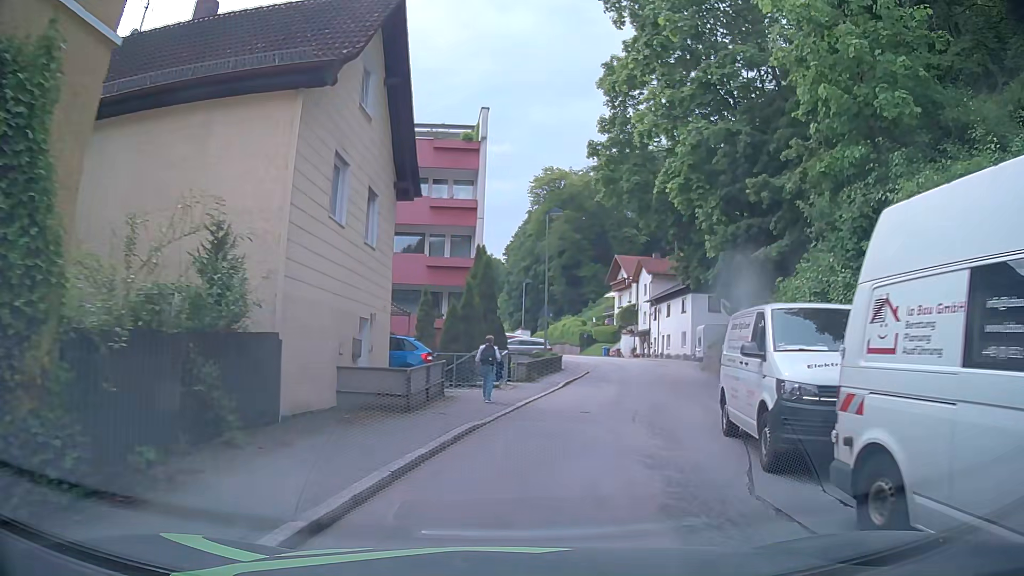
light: Day
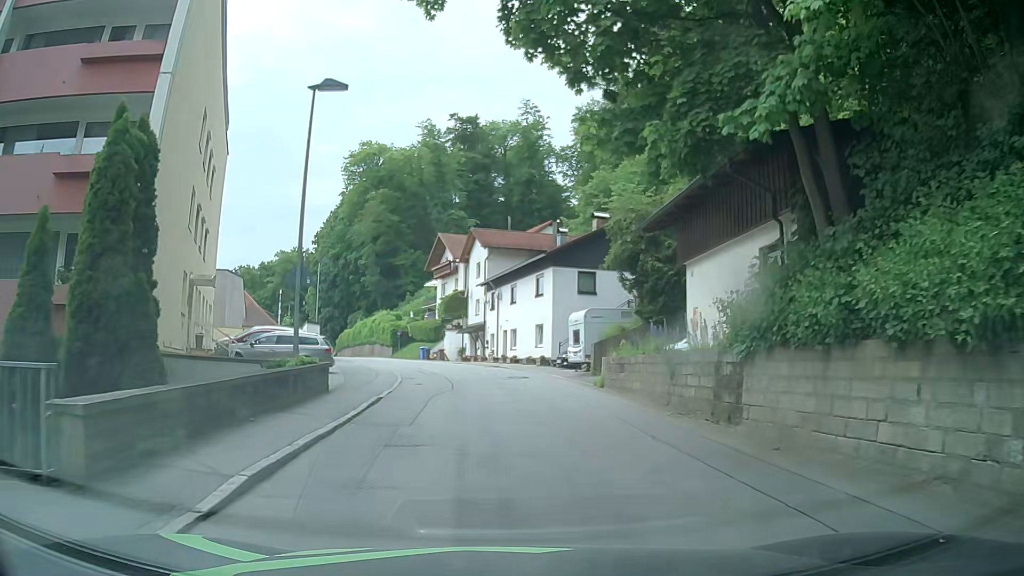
(+2.0, +17.3) m; +14°
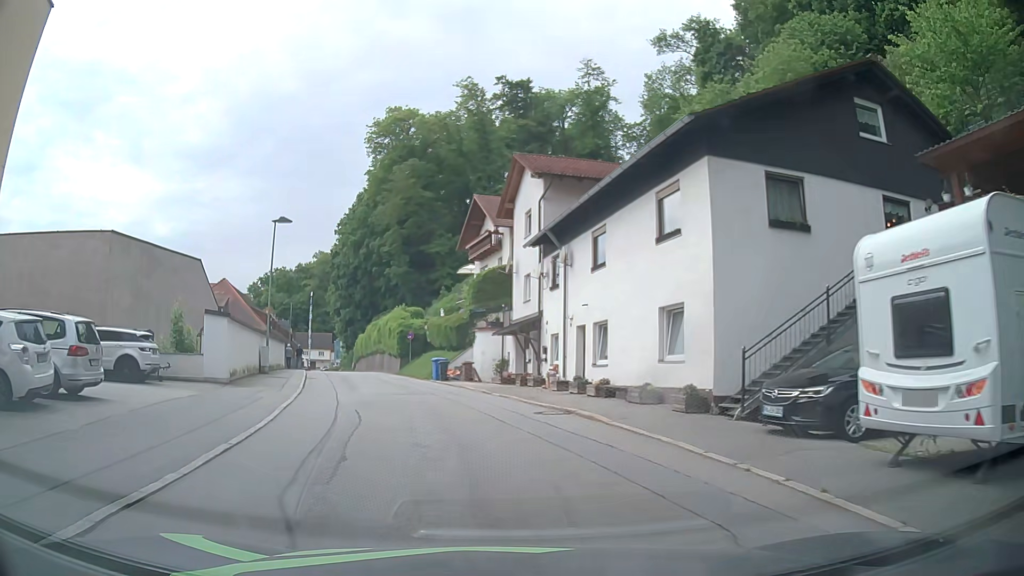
(-0.6, +21.9) m; -4°
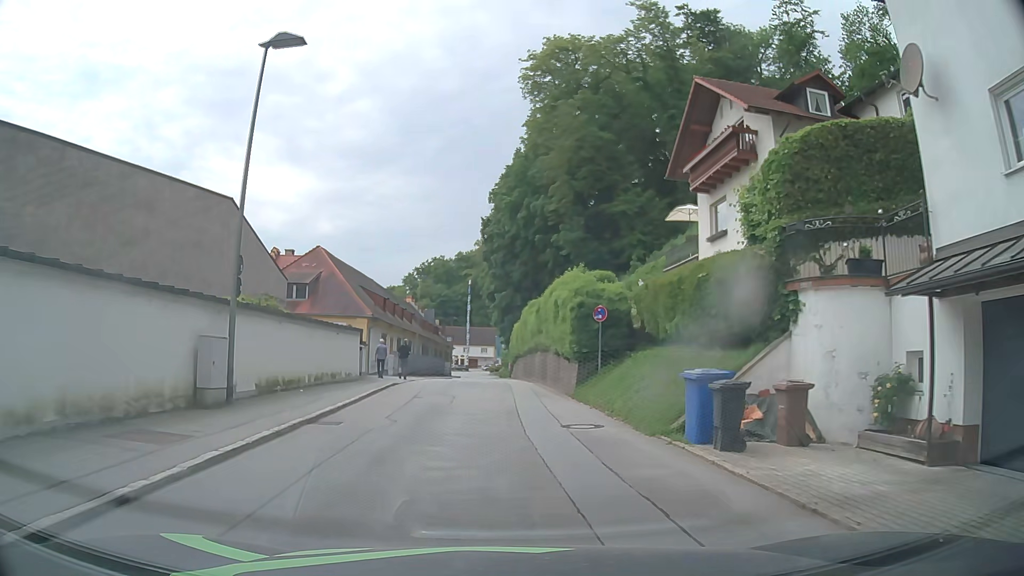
(-3.4, +21.8) m; -15°
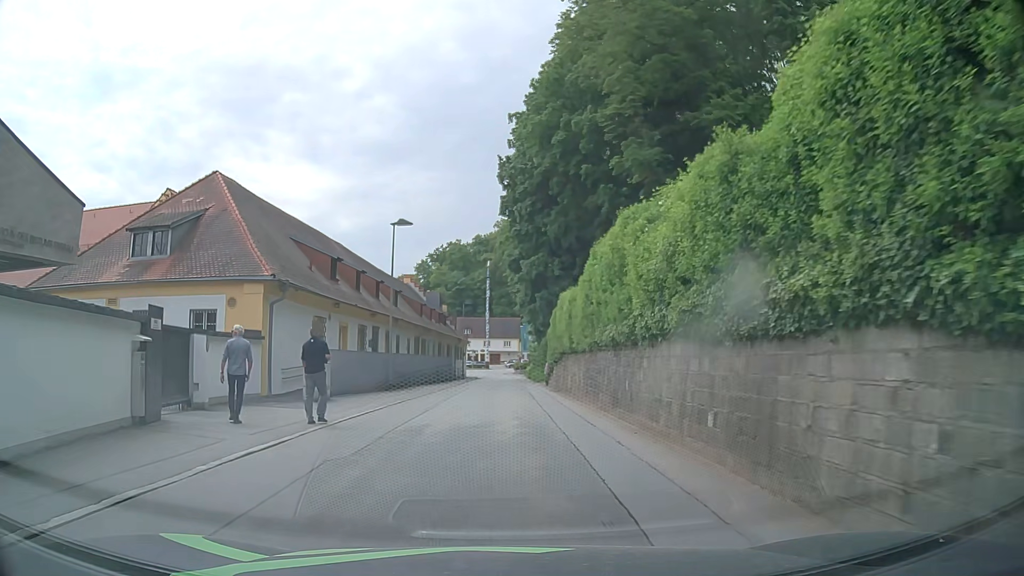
(-0.6, +22.7) m; -2°
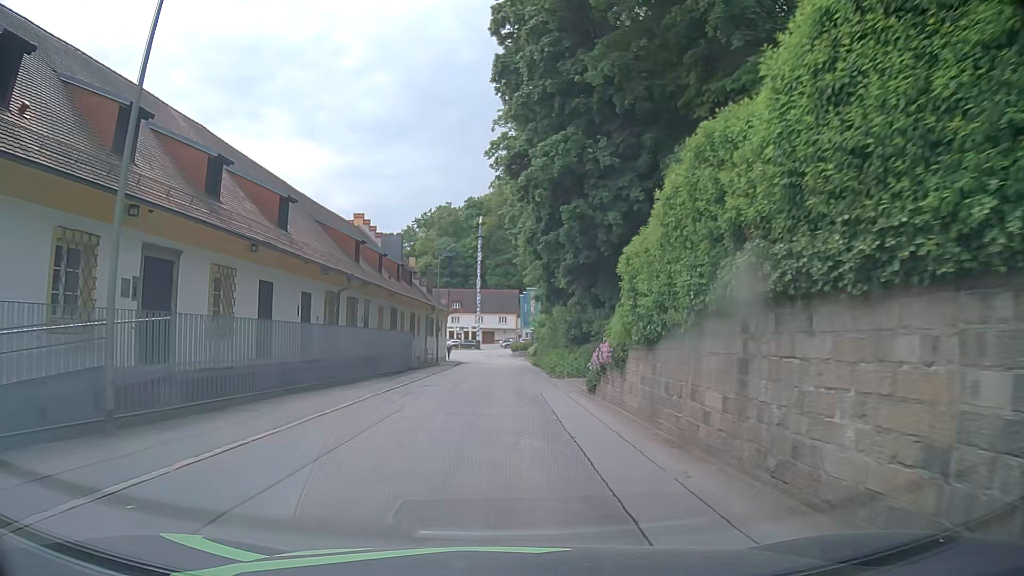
(0.0, +23.3) m; 0°
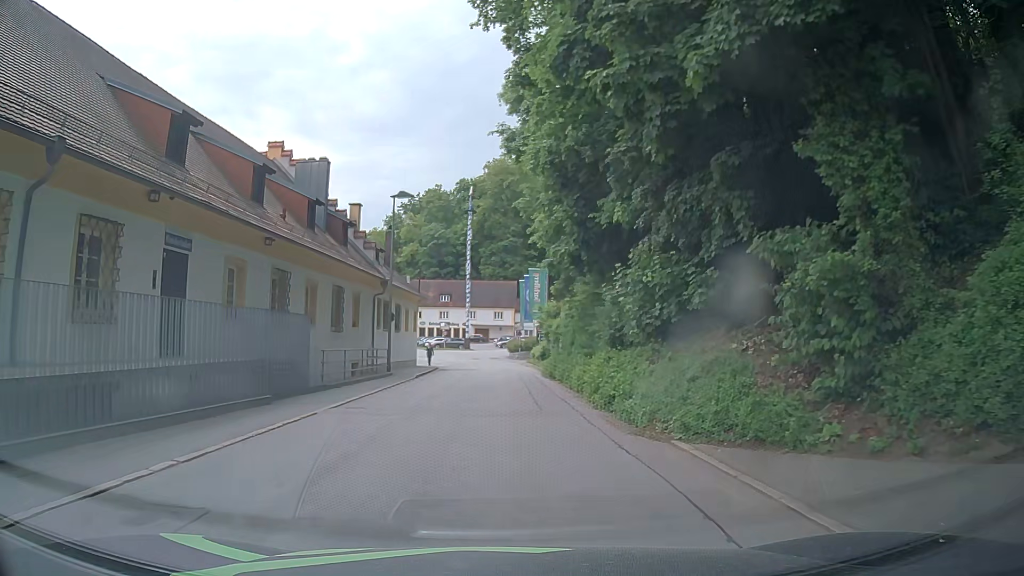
(+0.3, +18.7) m; +1°
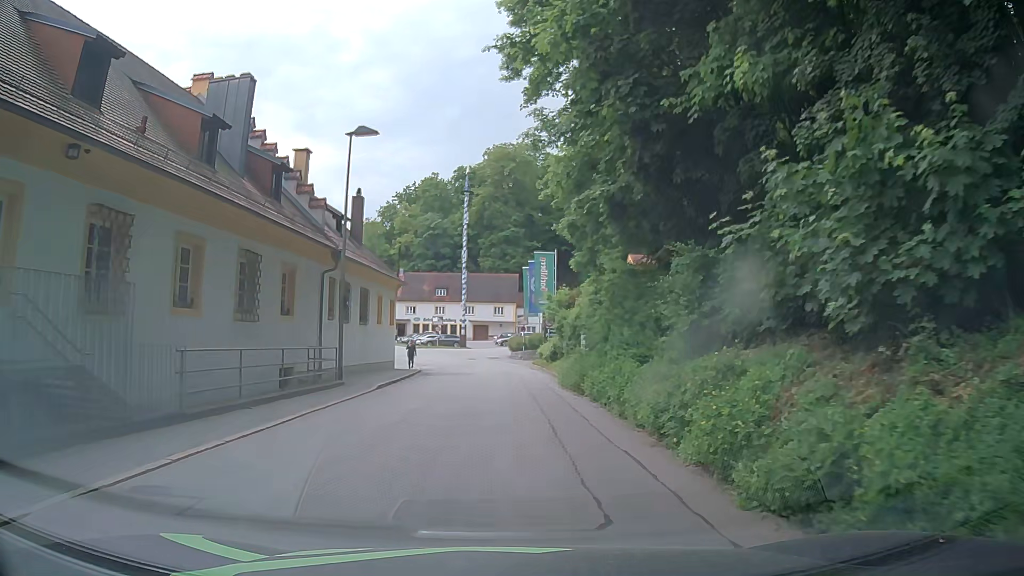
(-0.2, +9.2) m; -1°
